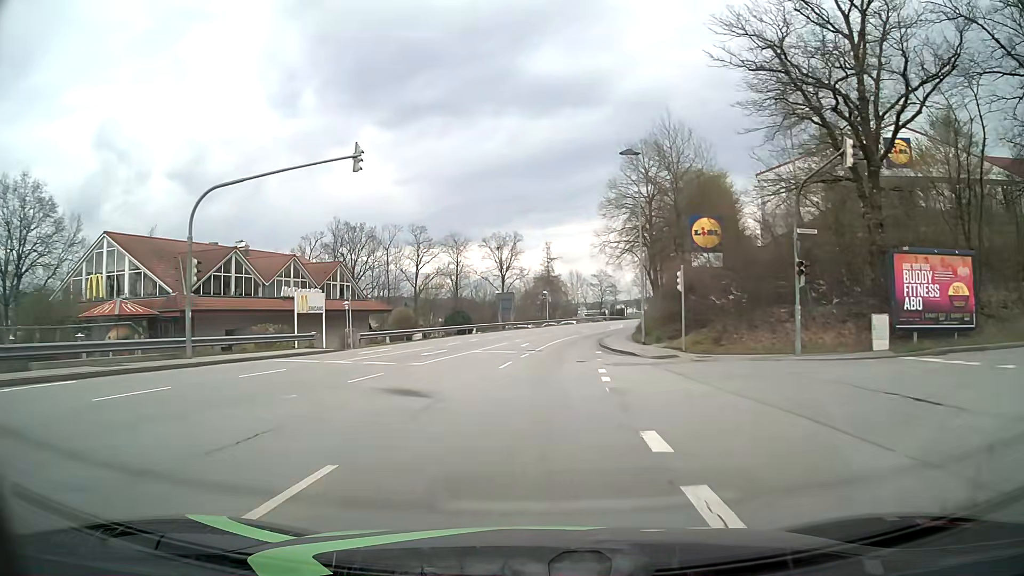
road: tertiary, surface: asphalt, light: Day
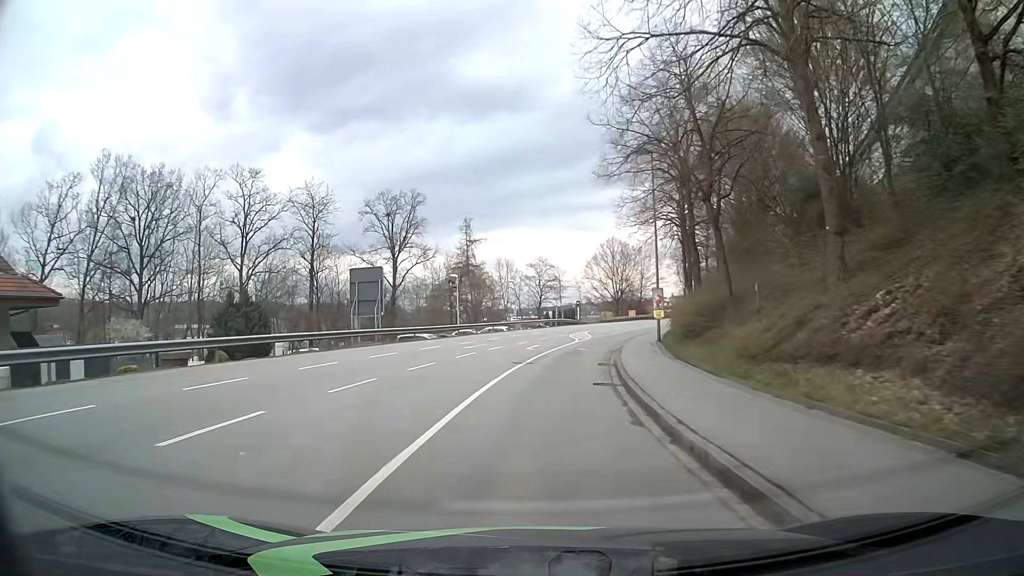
(+1.9, +38.2) m; +6°
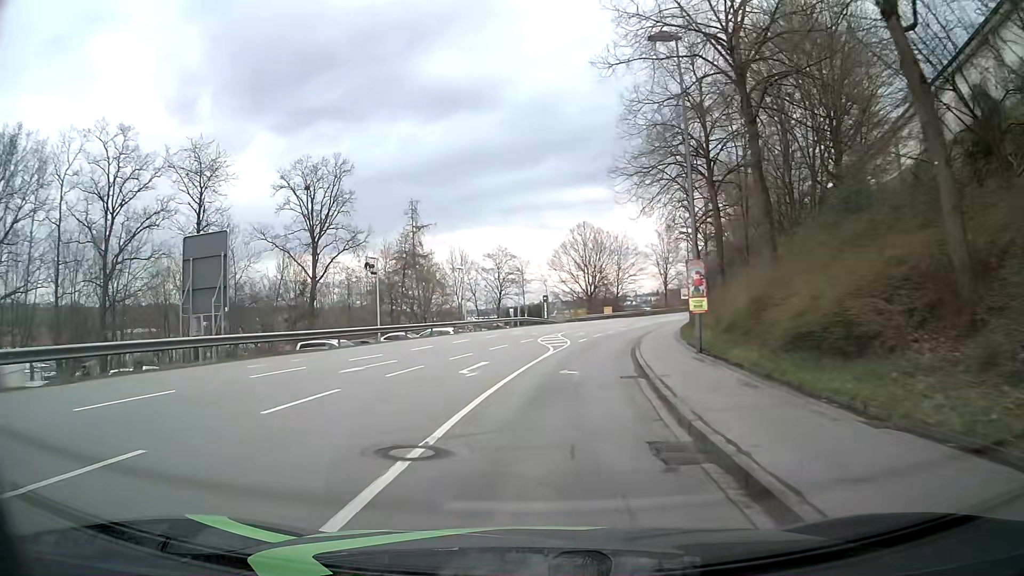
(+0.4, +15.2) m; +3°
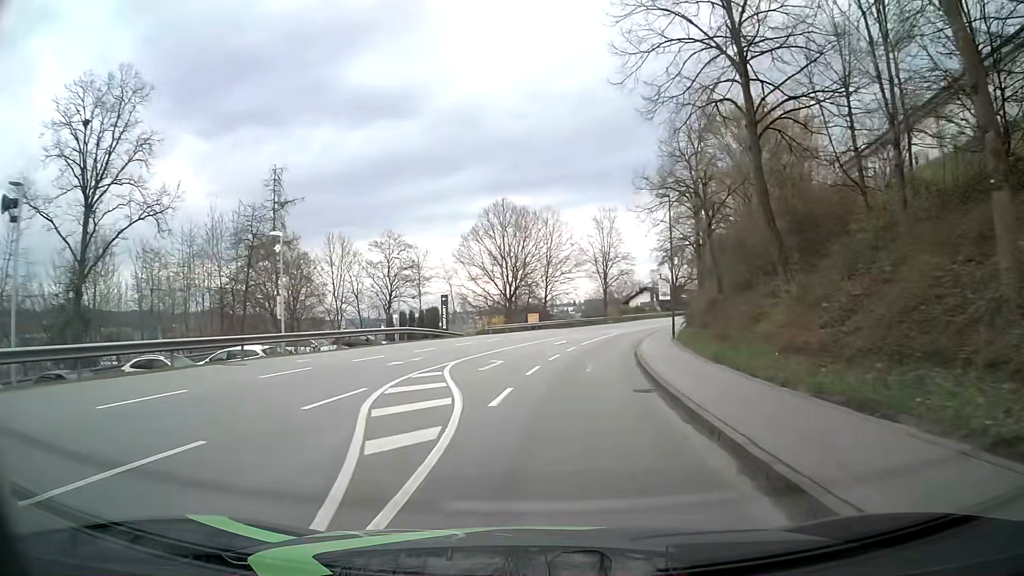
(+1.4, +22.6) m; +7°
(0, +10) (+1, +20) (+3, +30) (+5, +40) (+7, +49) (+10, +59) (+13, +68) (+17, +78) (+21, +87) (+26, +96) m
